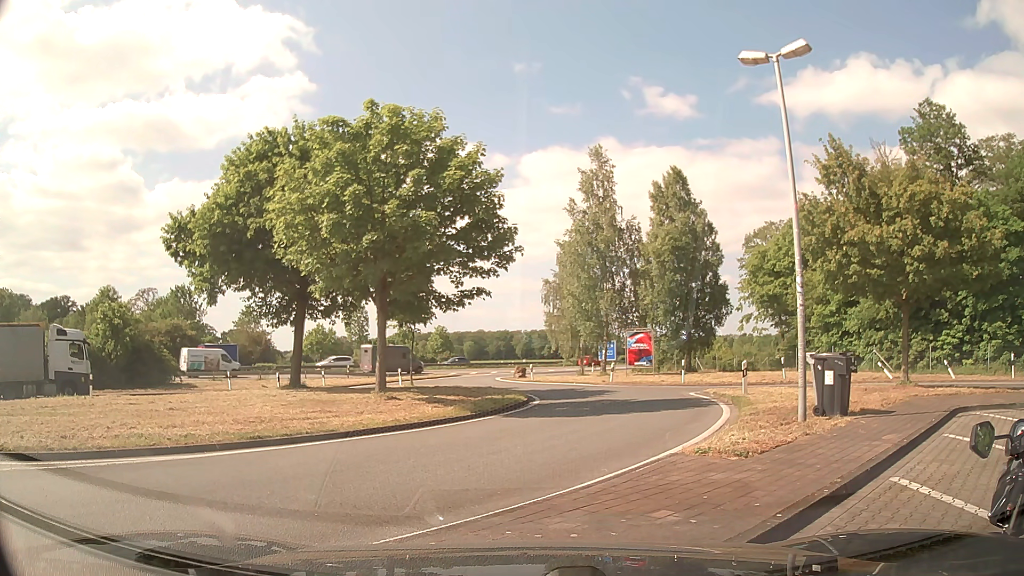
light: Day
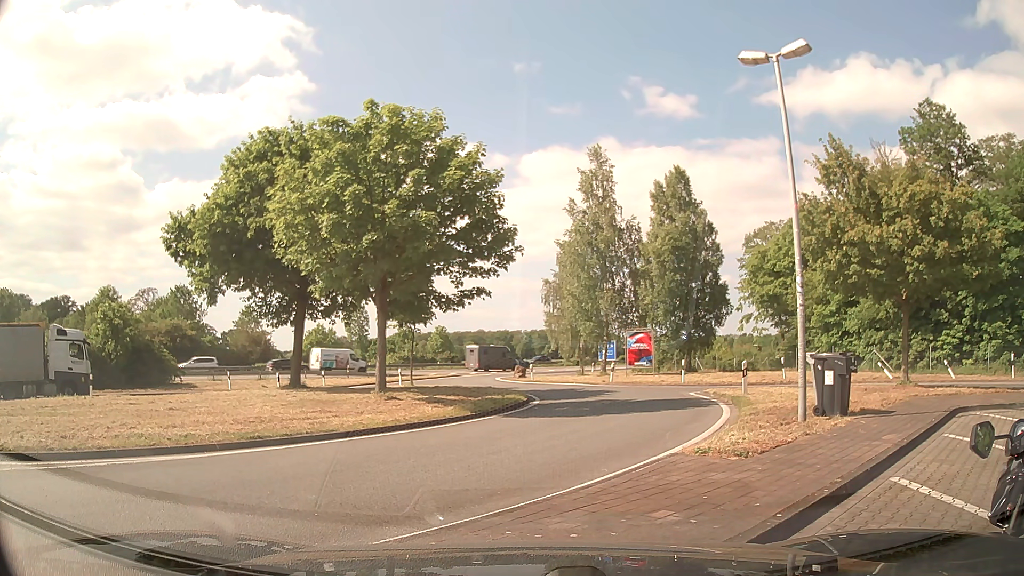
(0.0, 0.0) m; 0°
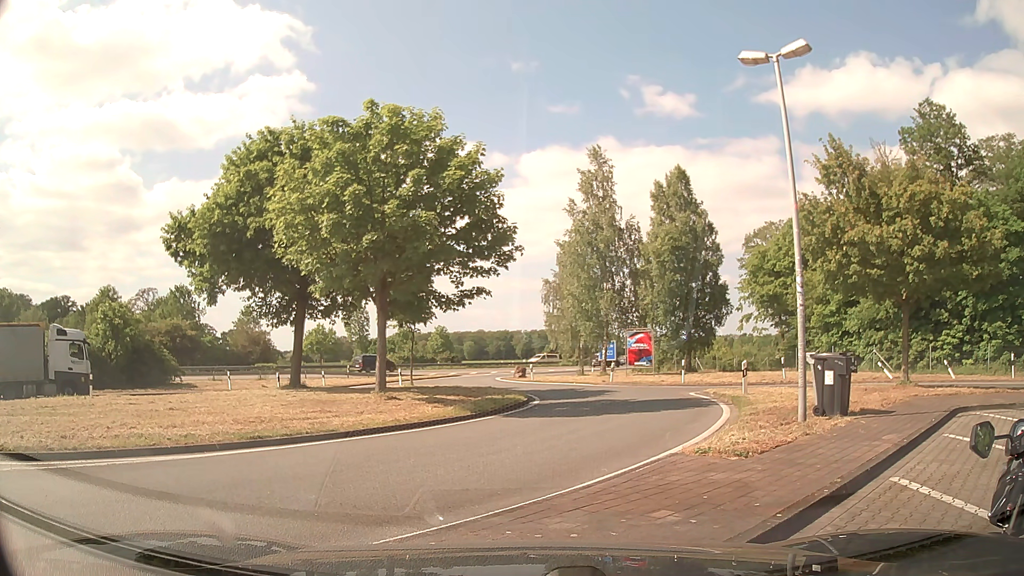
(0.0, 0.0) m; 0°
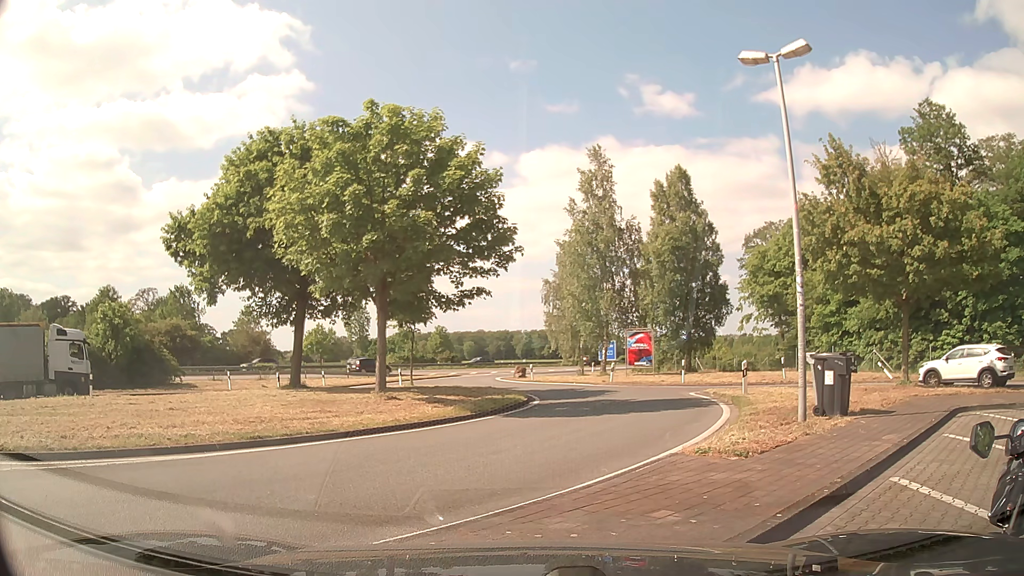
(0.0, 0.0) m; 0°
